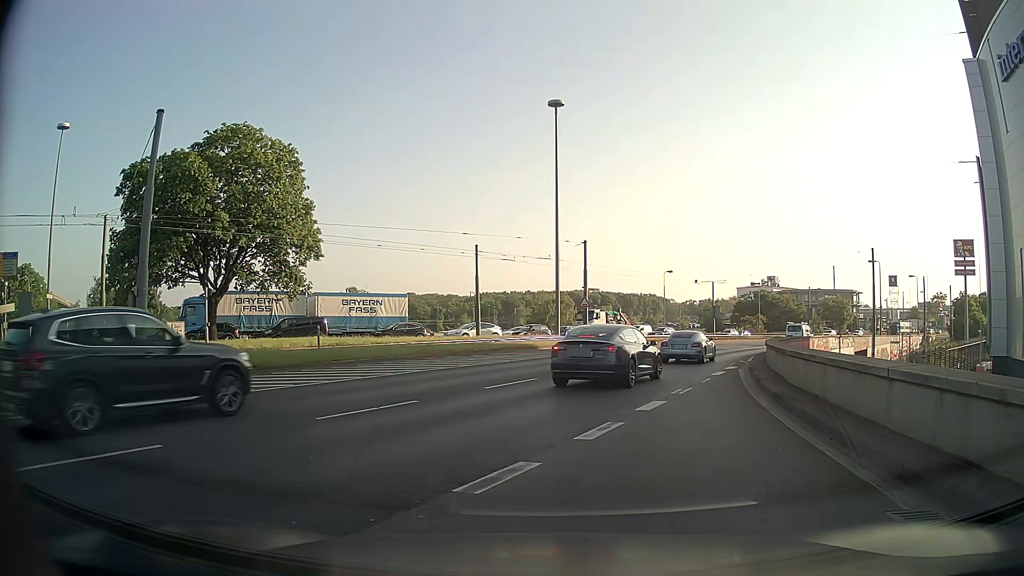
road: motorway_link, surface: asphalt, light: Day
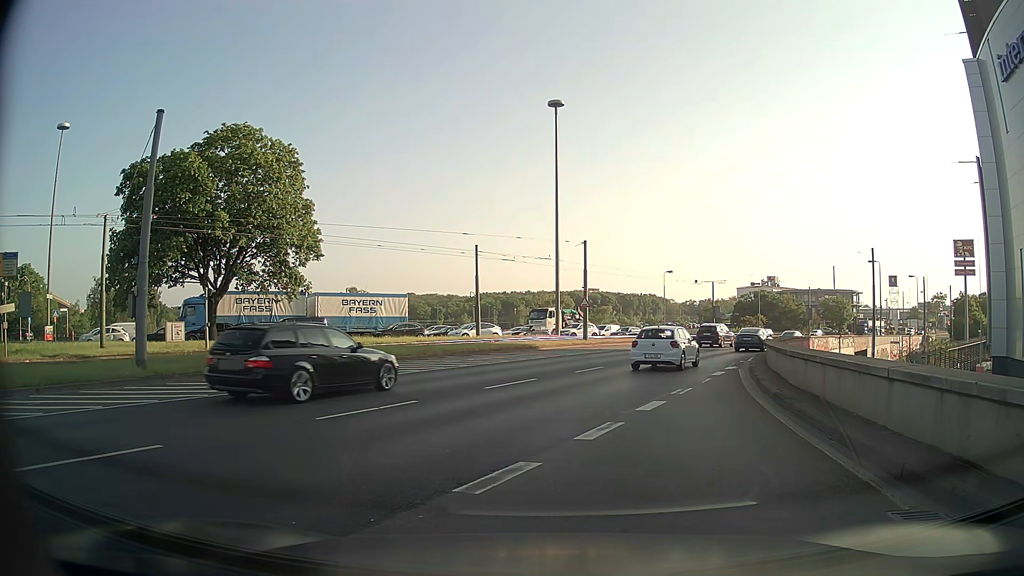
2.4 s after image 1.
(0.0, +0.1) m; 0°
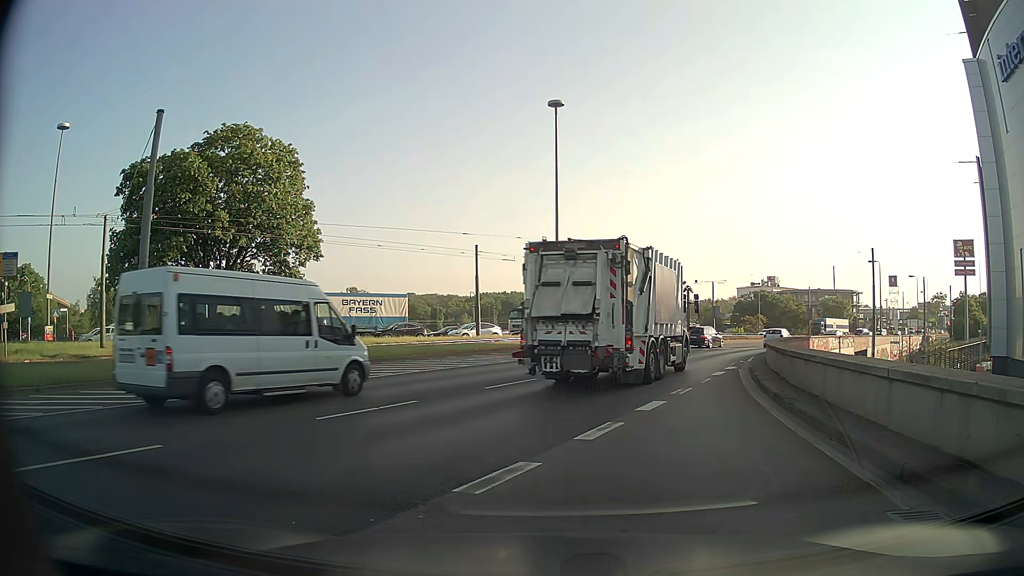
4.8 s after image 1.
(0.0, 0.0) m; 0°
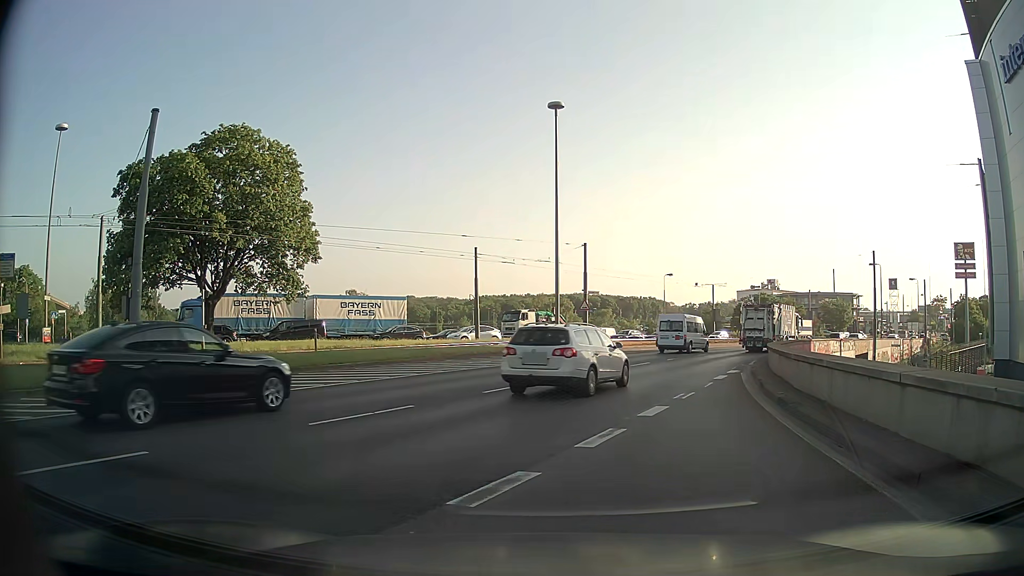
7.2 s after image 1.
(0.0, +0.3) m; 0°
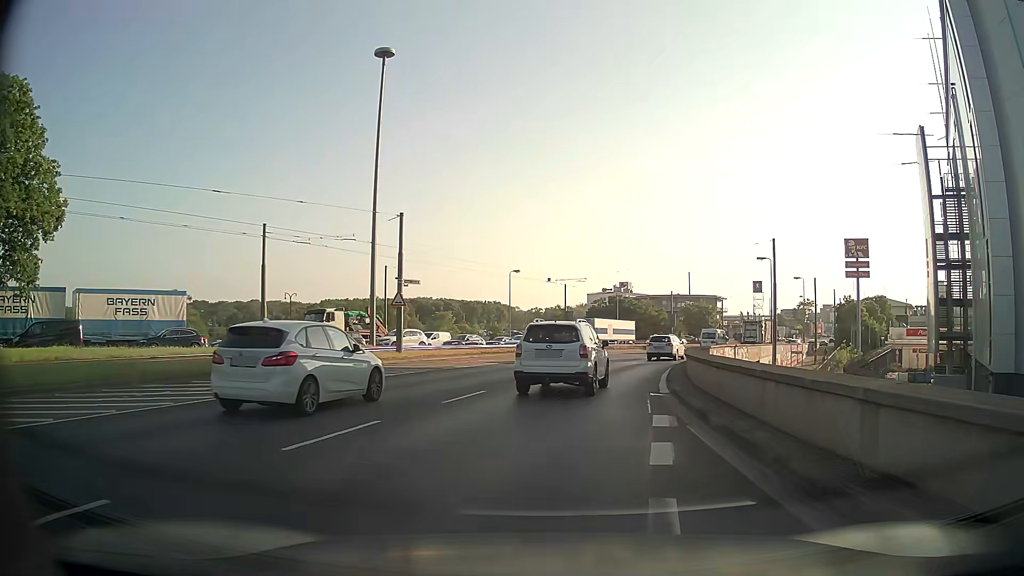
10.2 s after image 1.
(+1.8, +13.4) m; +13°
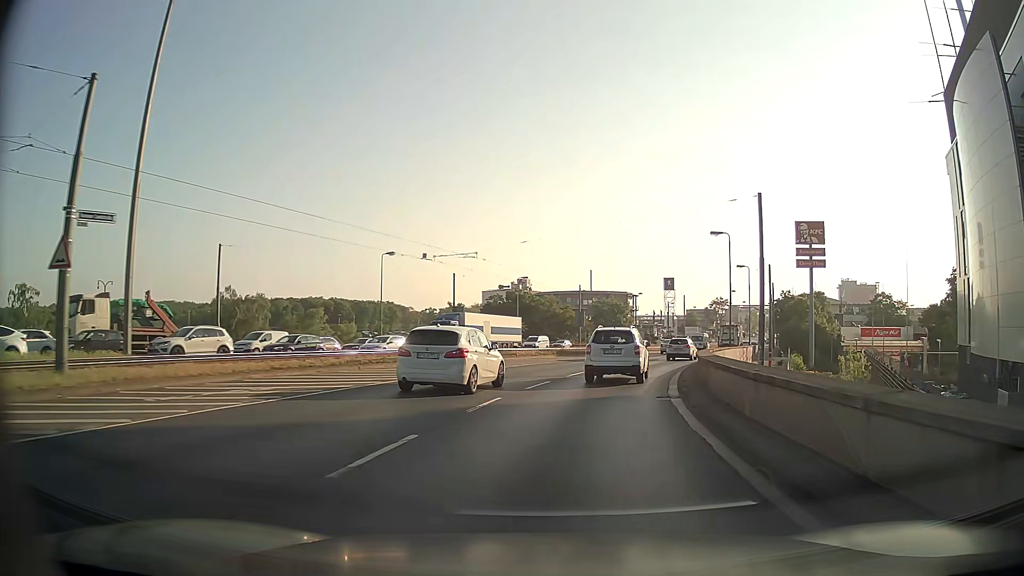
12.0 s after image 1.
(+1.2, +19.3) m; +8°
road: primary
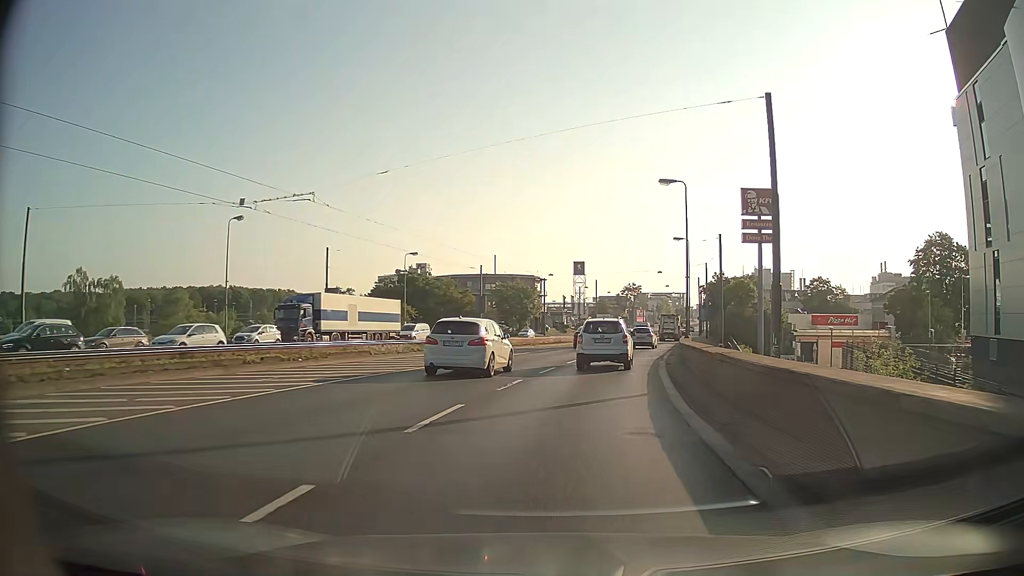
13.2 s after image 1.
(+1.2, +15.3) m; +8°
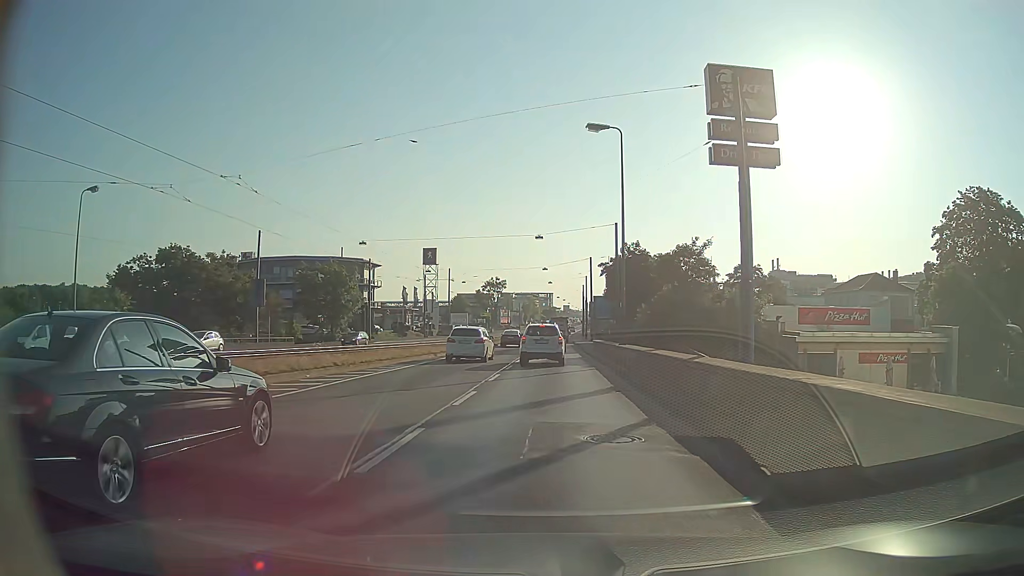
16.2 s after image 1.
(+5.2, +37.4) m; +13°
(0, +10) (0, +20) (0, +30) (0, +40) (+1, +50) (+1, +60) (+1, +70) (+1, +80) (+1, +90) (+1, +100) m
